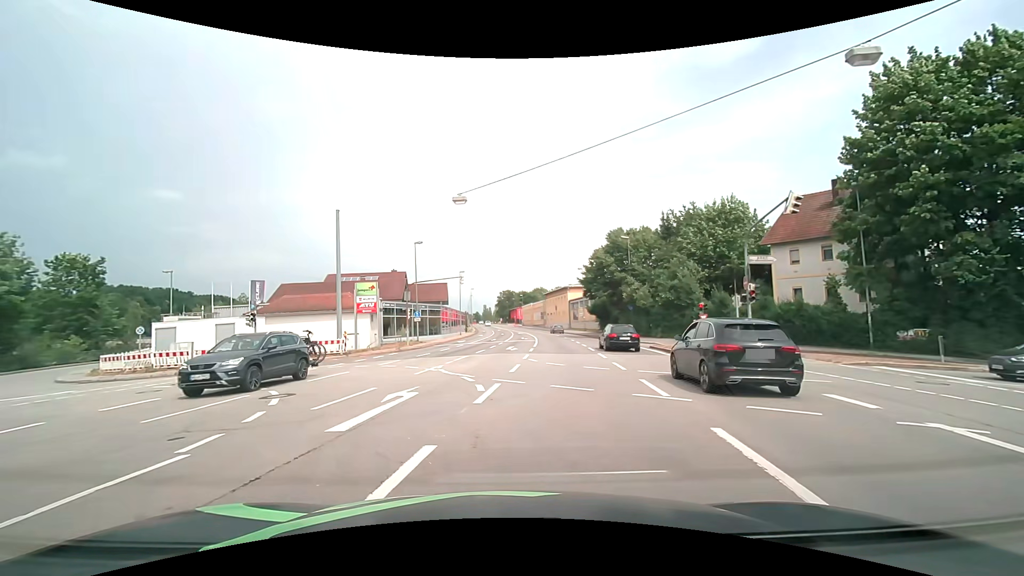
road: primary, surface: asphalt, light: Day
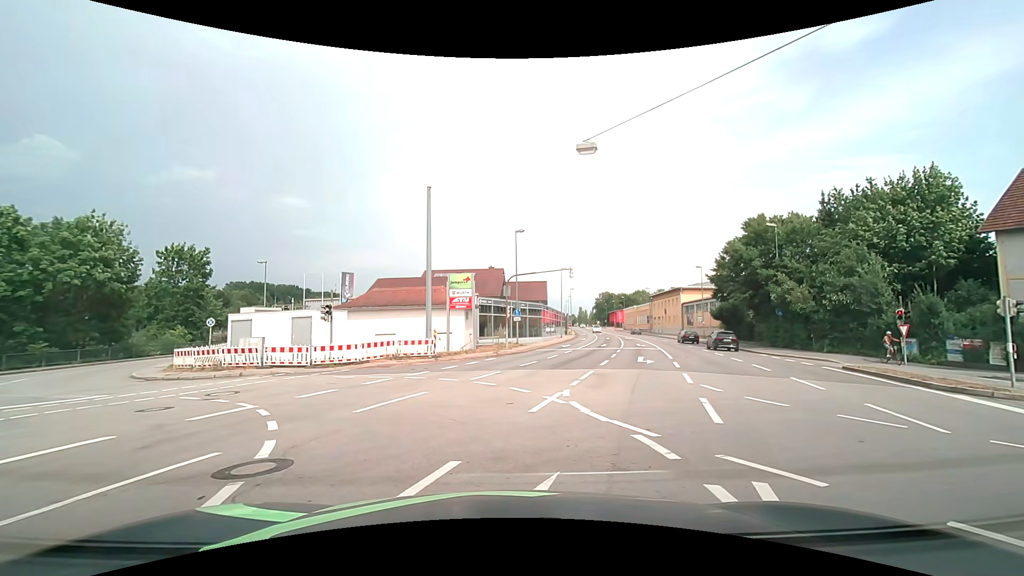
(-1.2, +6.9) m; -11°
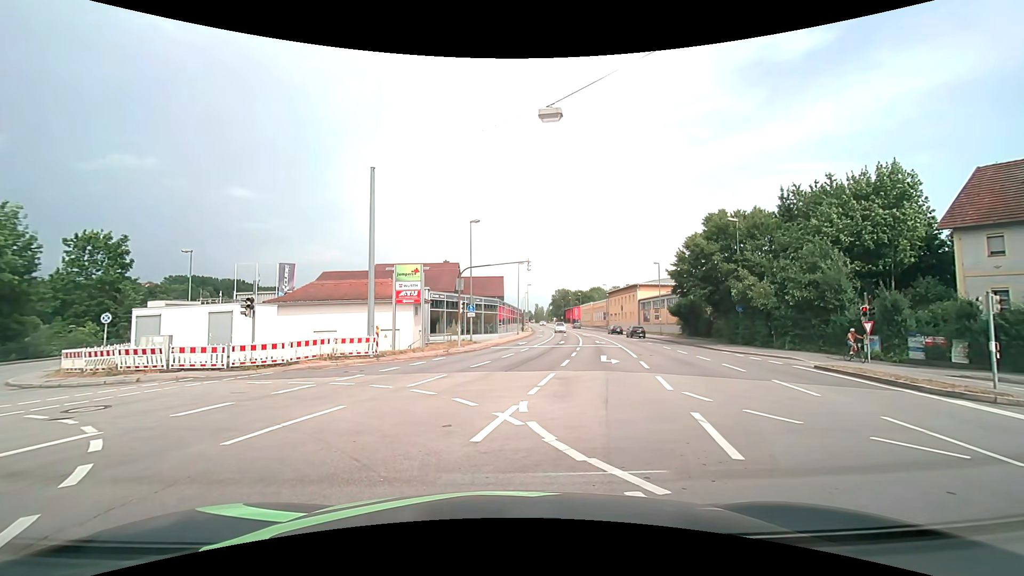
(+0.1, +2.3) m; +5°
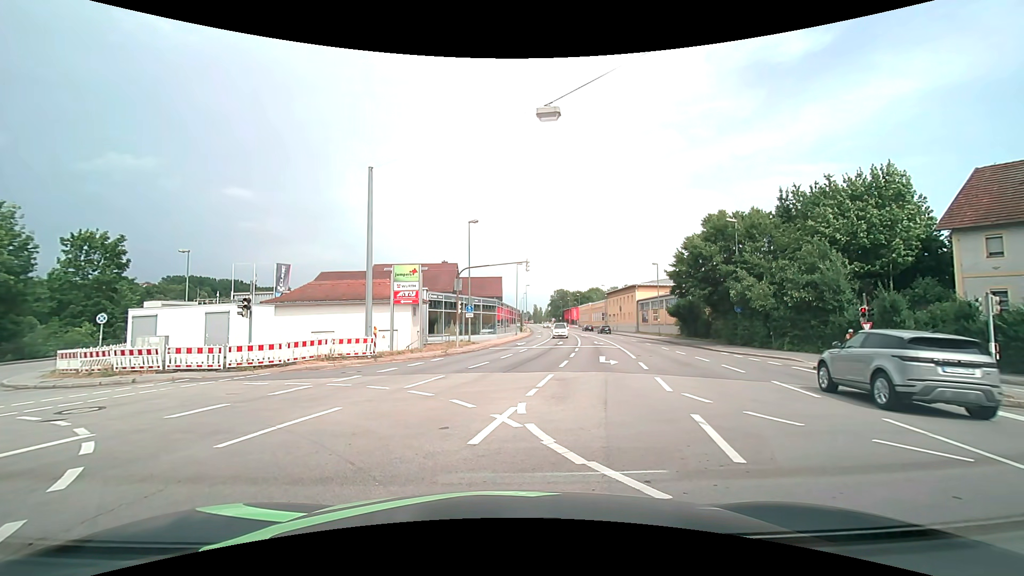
(0.0, +0.2) m; 0°
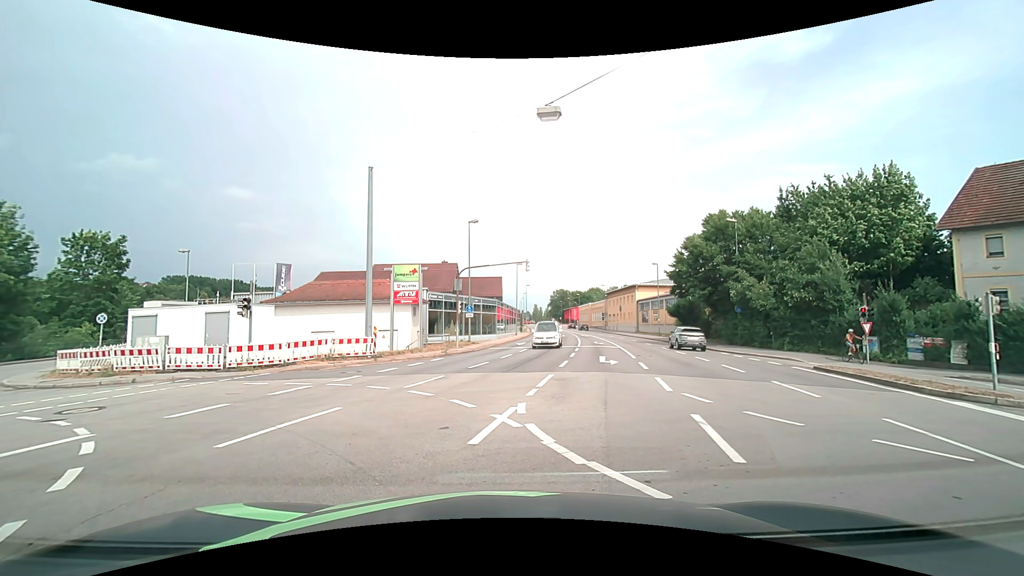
(0.0, 0.0) m; 0°
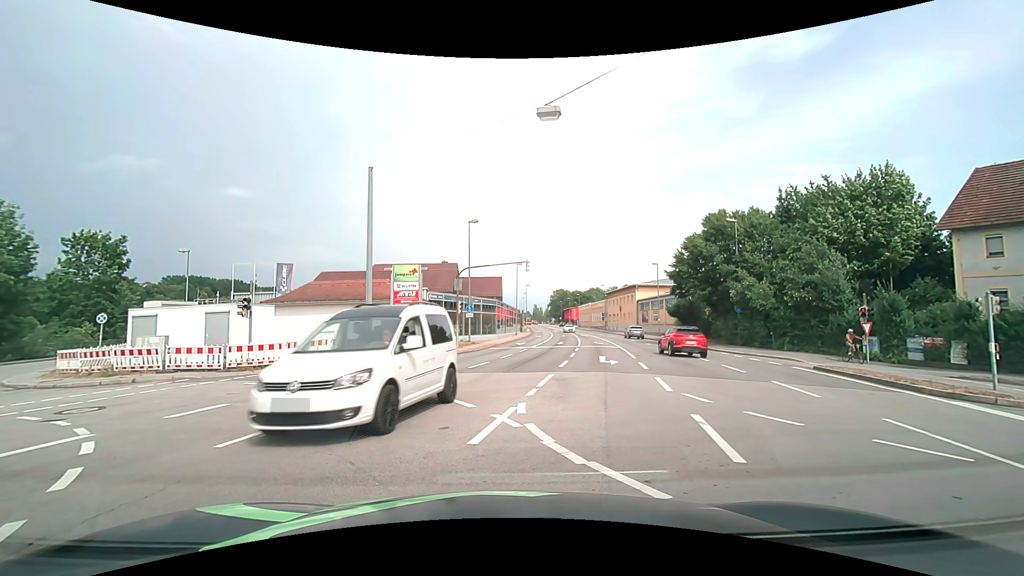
(0.0, 0.0) m; 0°
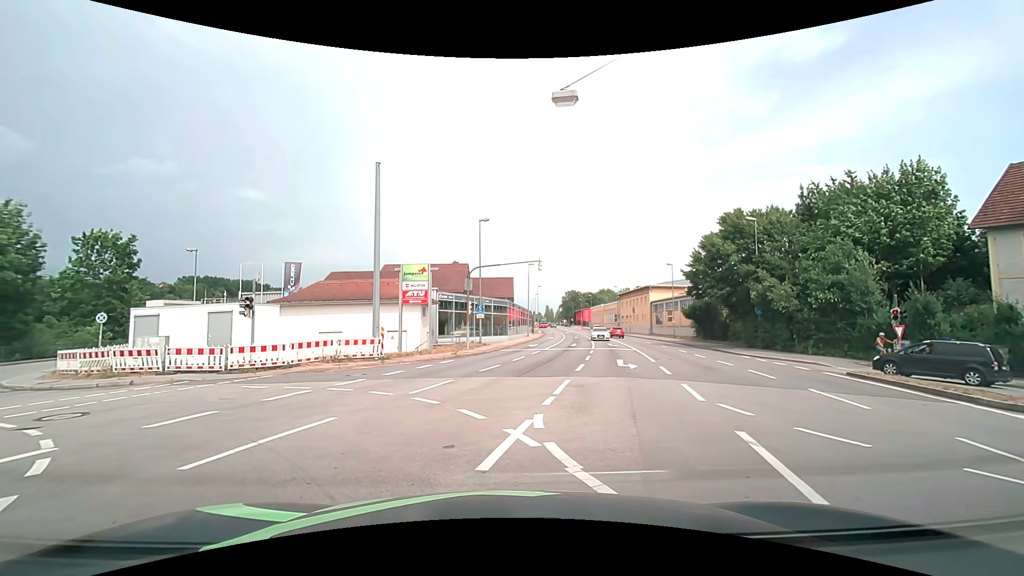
(0.0, +1.1) m; 0°
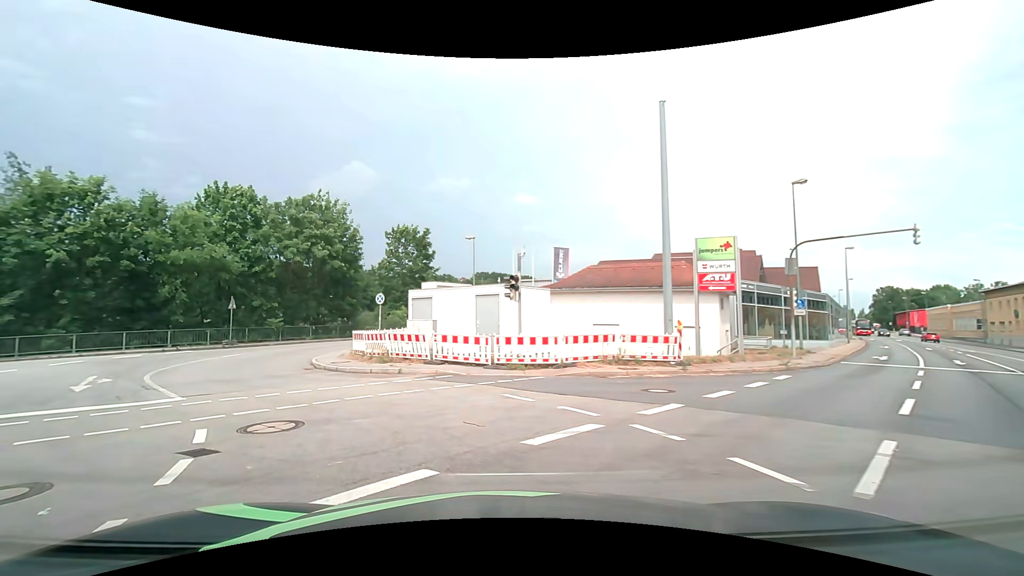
(-1.7, +6.7) m; -28°
(-3, +9) (-8, +18) (-12, +27) (-10, +37) (-6, +46) (-1, +55) (+4, +64) (+8, +72) (+13, +81) (+18, +90) m
